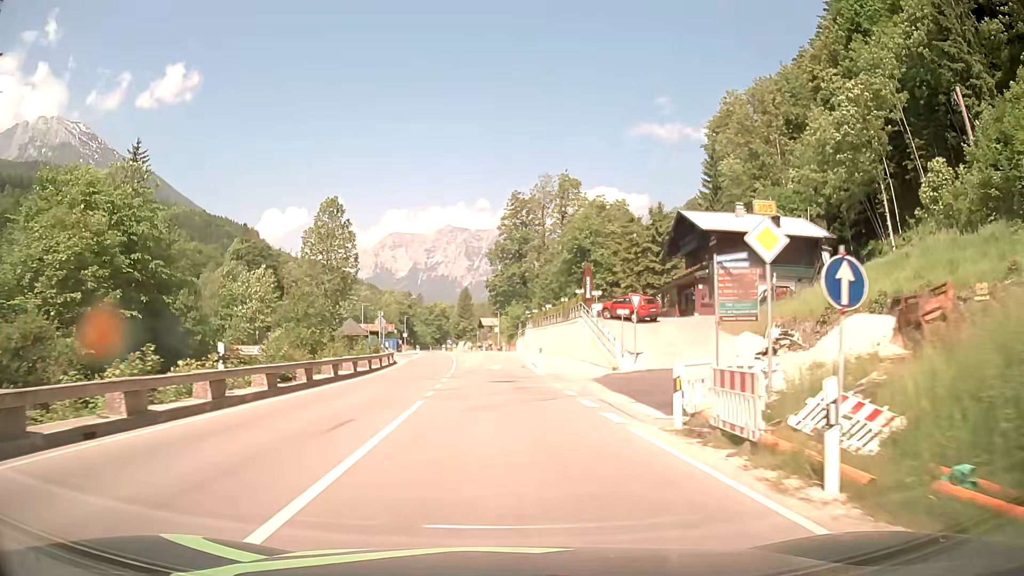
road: primary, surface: asphalt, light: Day
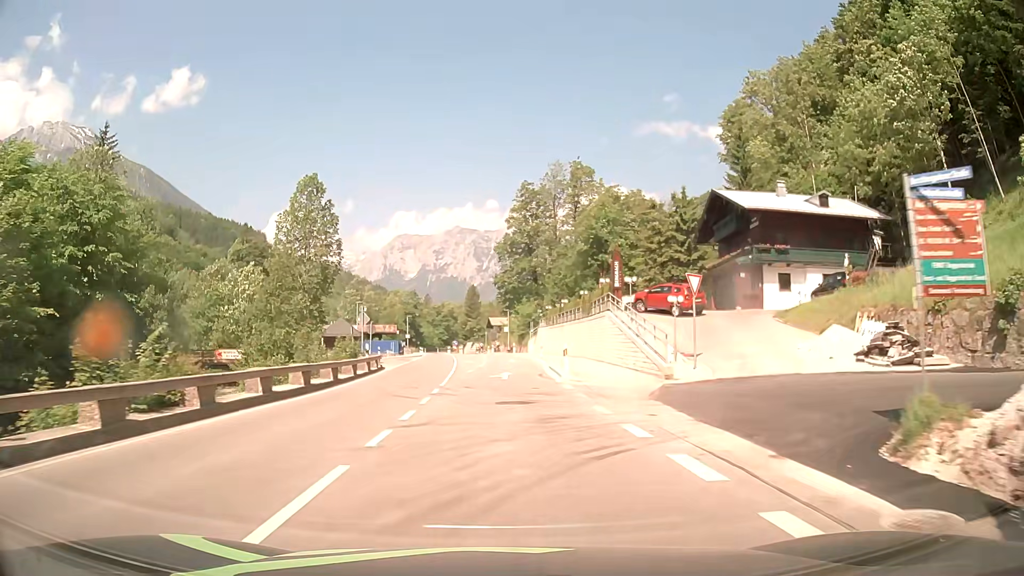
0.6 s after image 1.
(0.0, +8.2) m; -1°
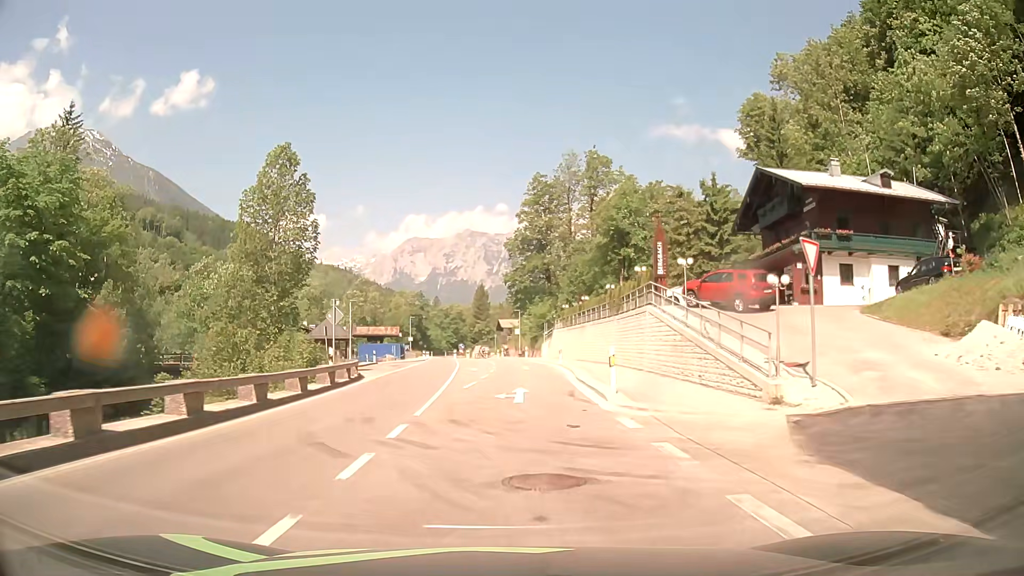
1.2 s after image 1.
(-0.1, +8.2) m; -1°
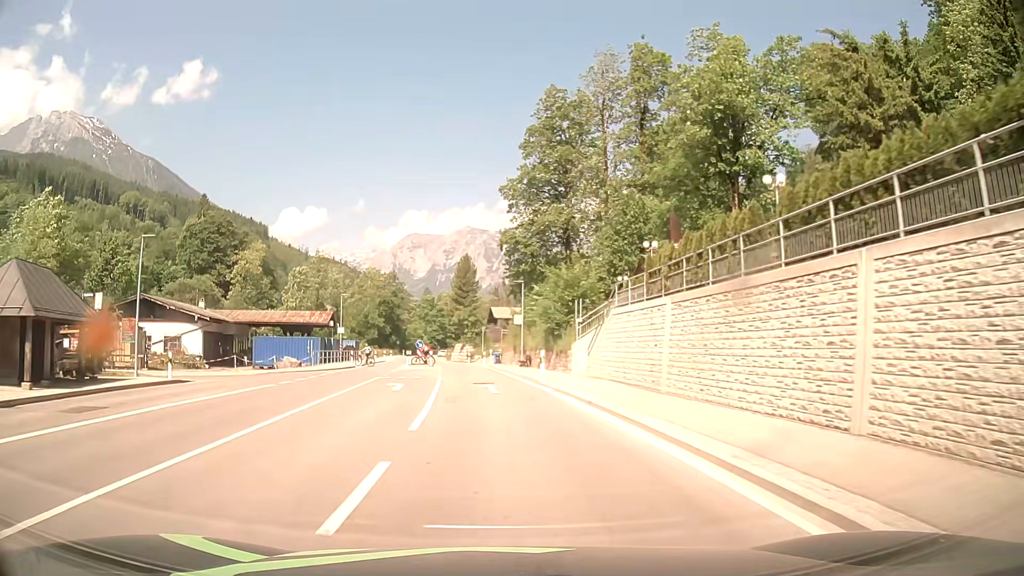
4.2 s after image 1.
(+0.6, +39.6) m; +1°
